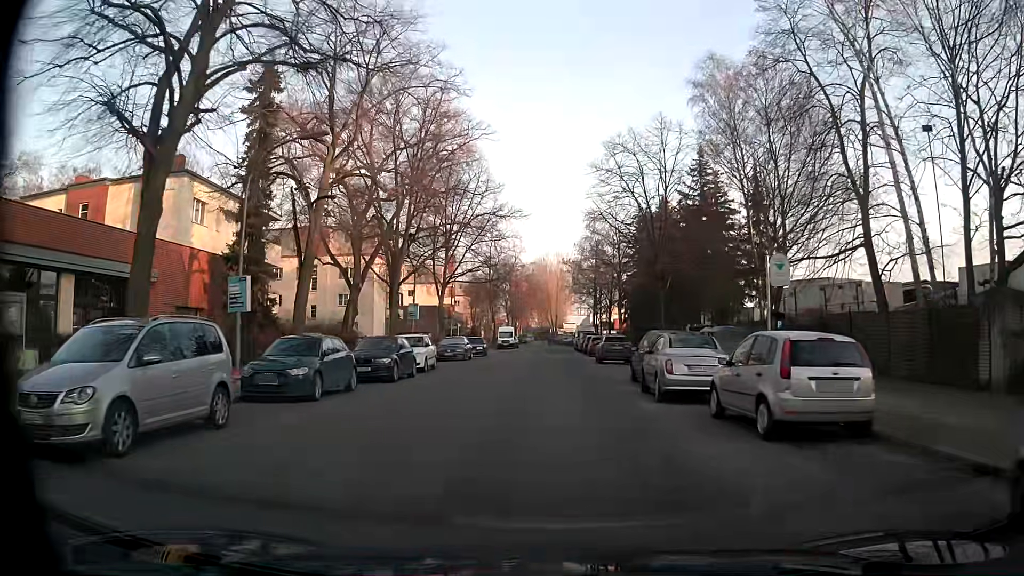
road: residential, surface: asphalt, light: Day
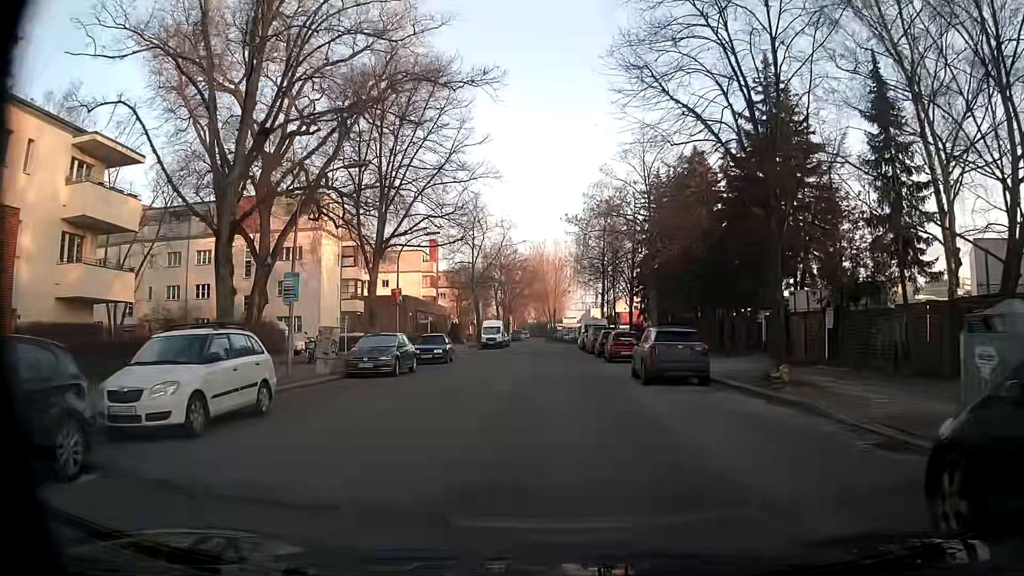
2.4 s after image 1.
(-0.1, +17.4) m; 0°
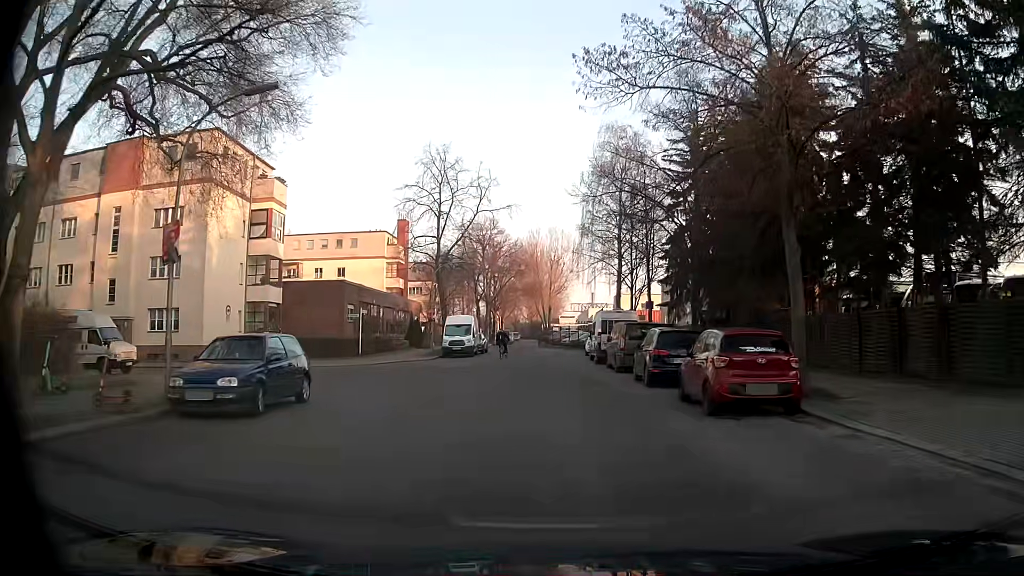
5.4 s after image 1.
(0.0, +20.5) m; +2°
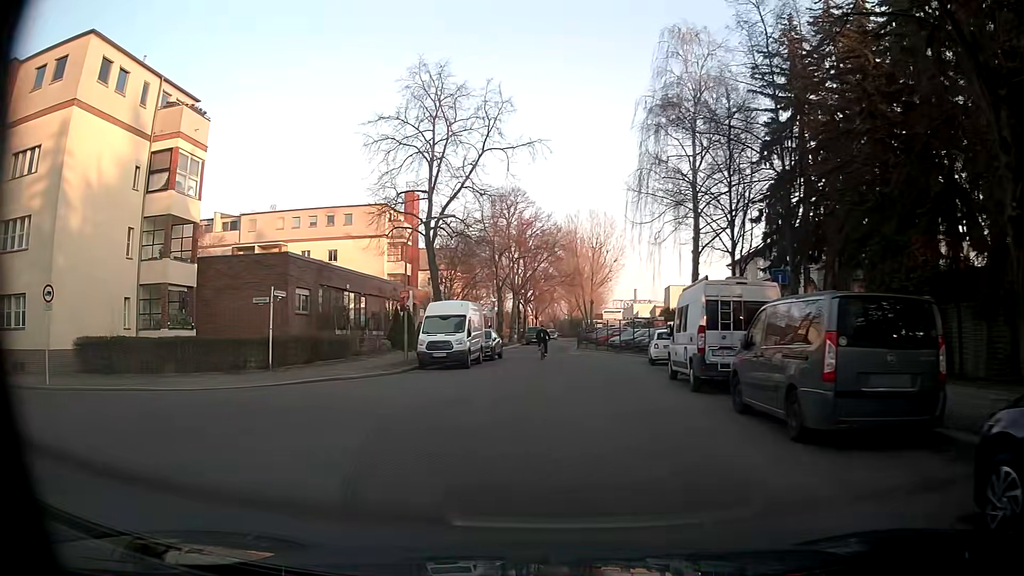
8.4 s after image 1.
(-0.4, +16.7) m; -6°
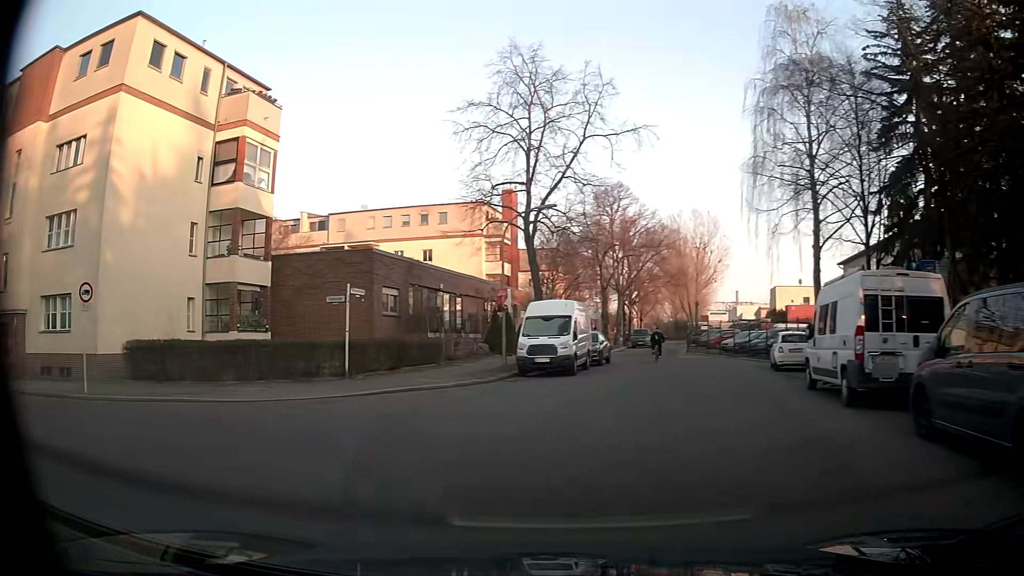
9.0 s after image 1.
(-0.1, +2.8) m; -8°
